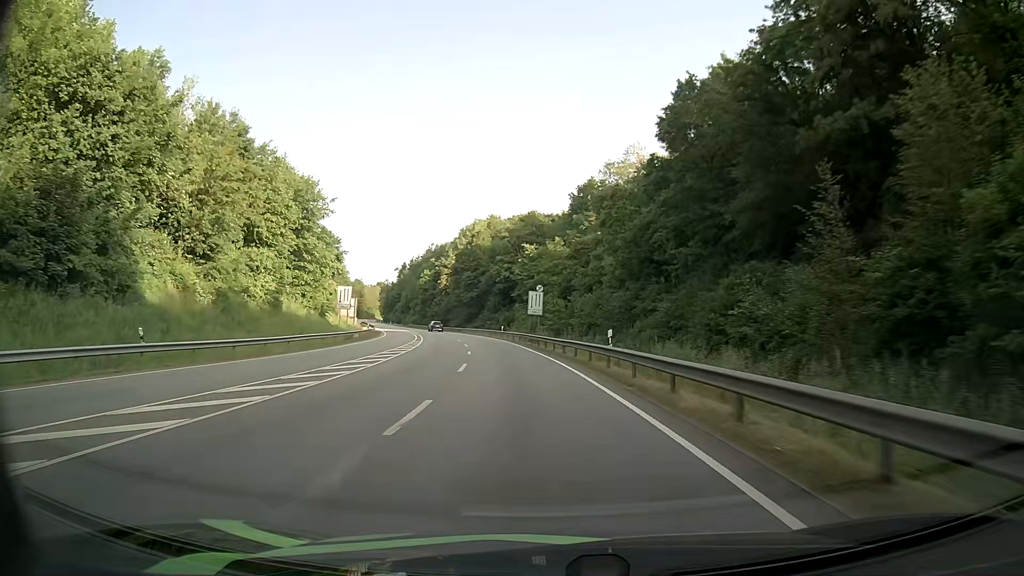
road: primary_link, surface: asphalt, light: Day
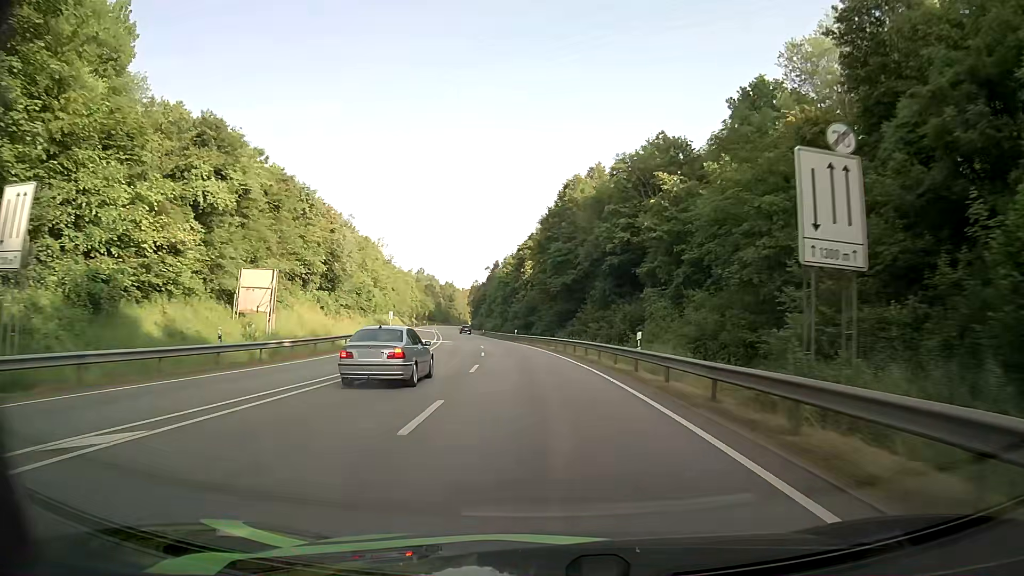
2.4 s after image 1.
(-4.2, +48.8) m; -9°
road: primary
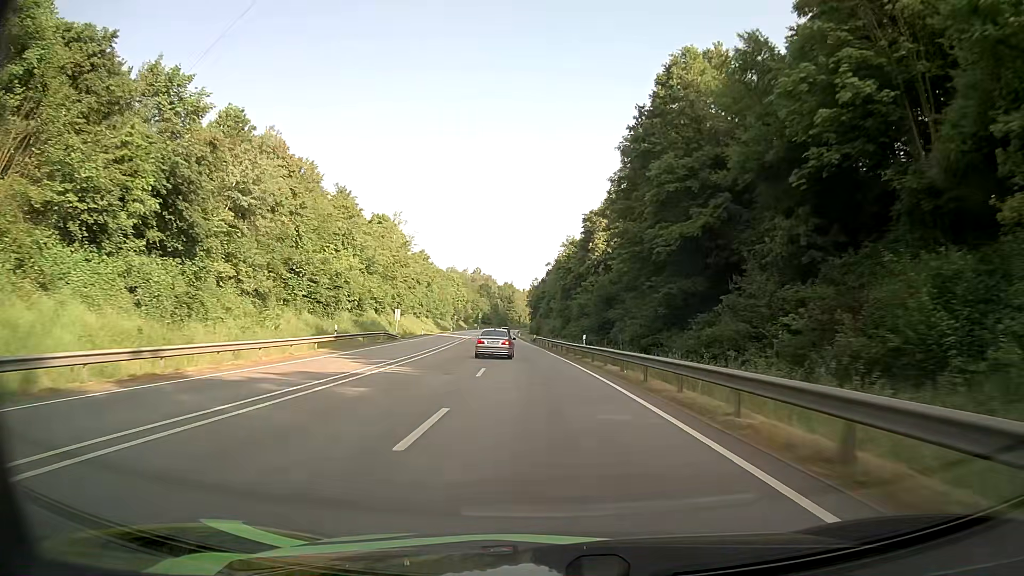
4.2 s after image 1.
(-1.8, +37.7) m; -5°
(0, +10) (0, +20) (-1, +30) (-1, +40) (-2, +50) (-3, +60) (-4, +70) (-4, +80) (-5, +90) (-6, +100) m
